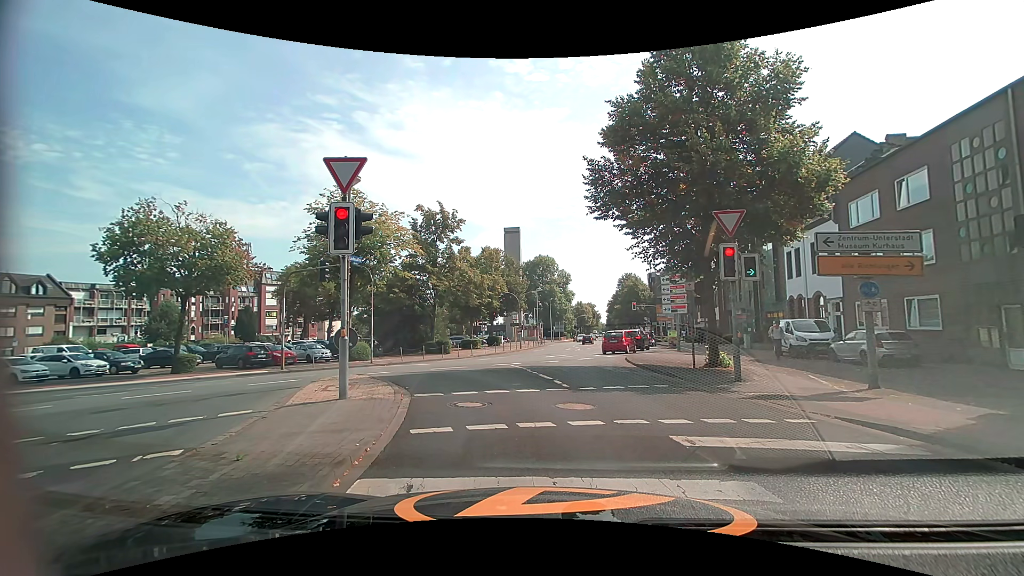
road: secondary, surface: asphalt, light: Day
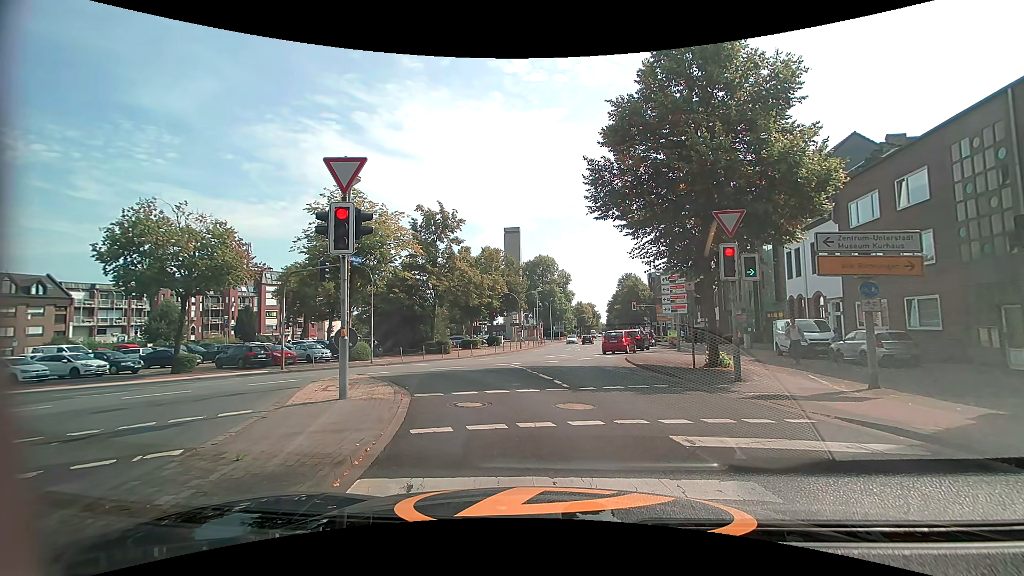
(0.0, 0.0) m; 0°
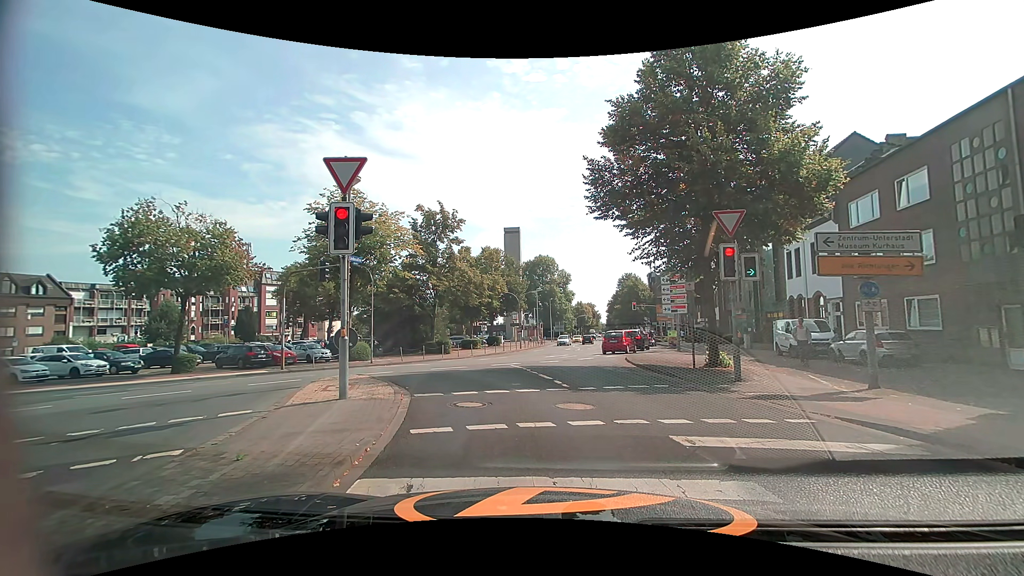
(0.0, 0.0) m; 0°
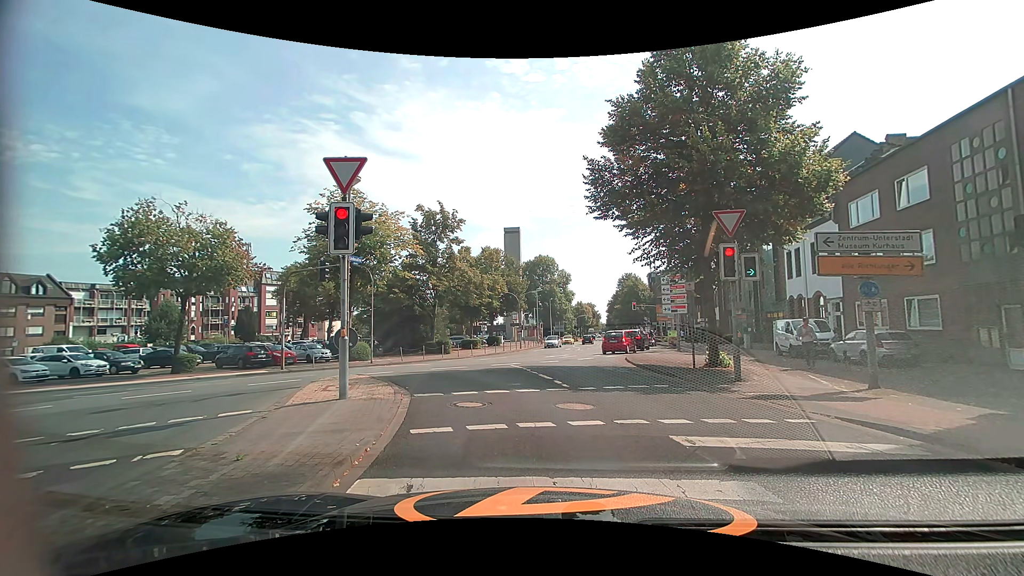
(0.0, 0.0) m; 0°
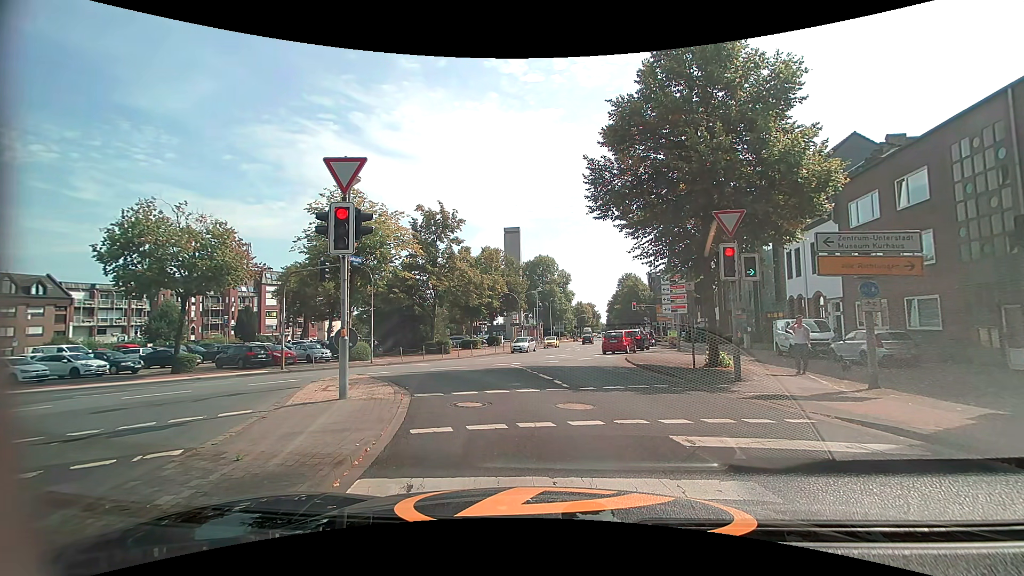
(0.0, 0.0) m; 0°
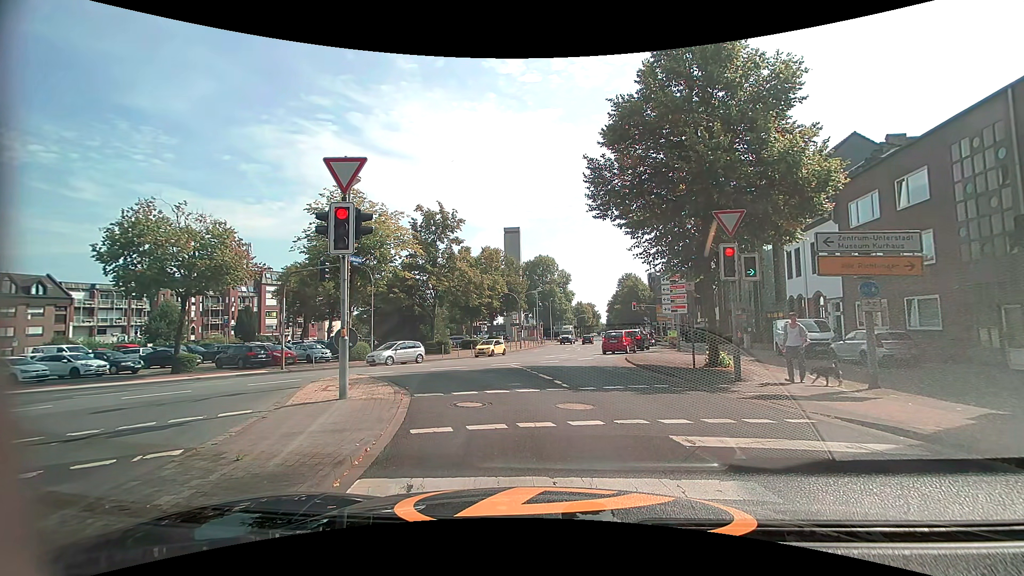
(0.0, 0.0) m; 0°
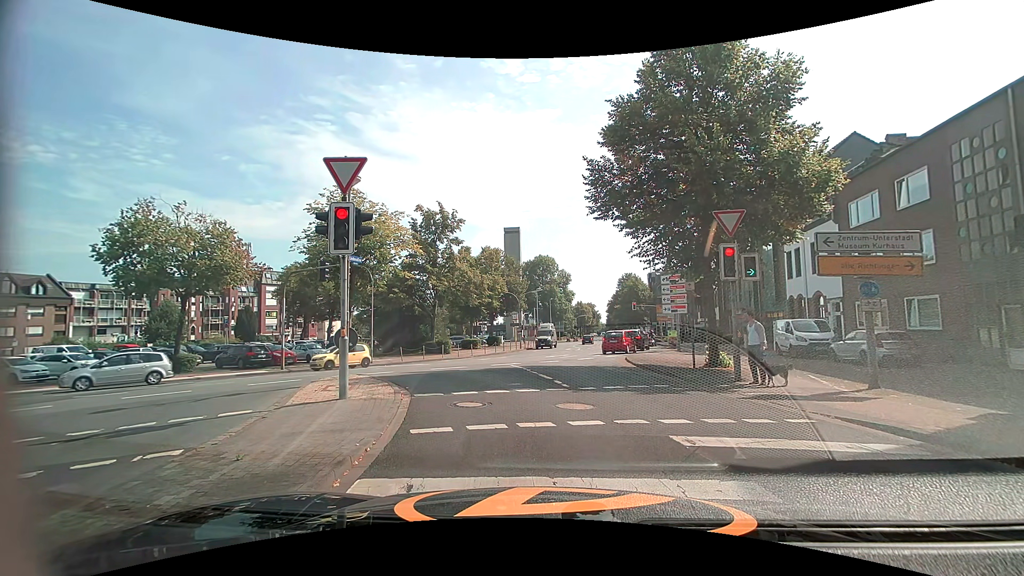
(0.0, 0.0) m; 0°
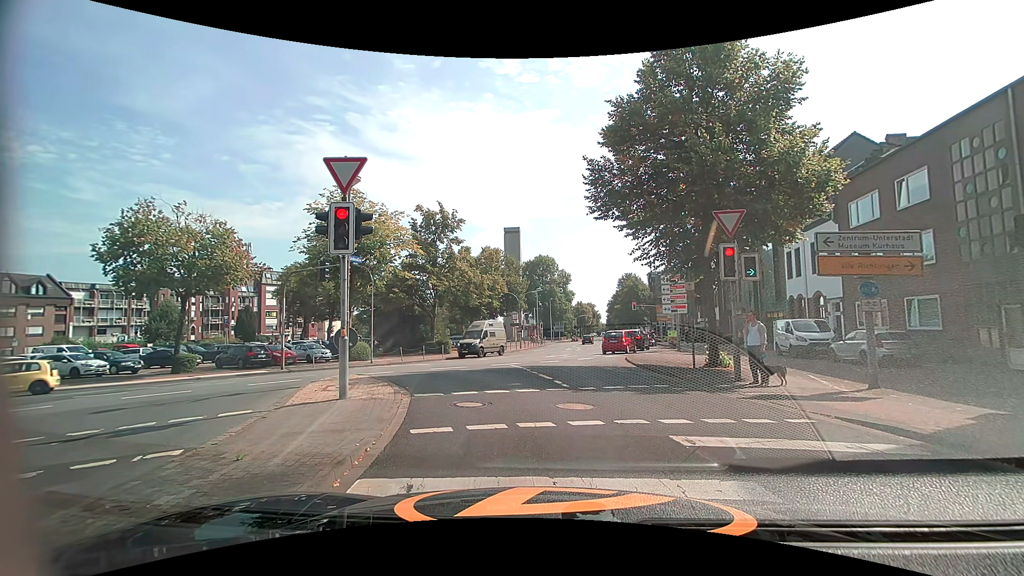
(0.0, 0.0) m; 0°
